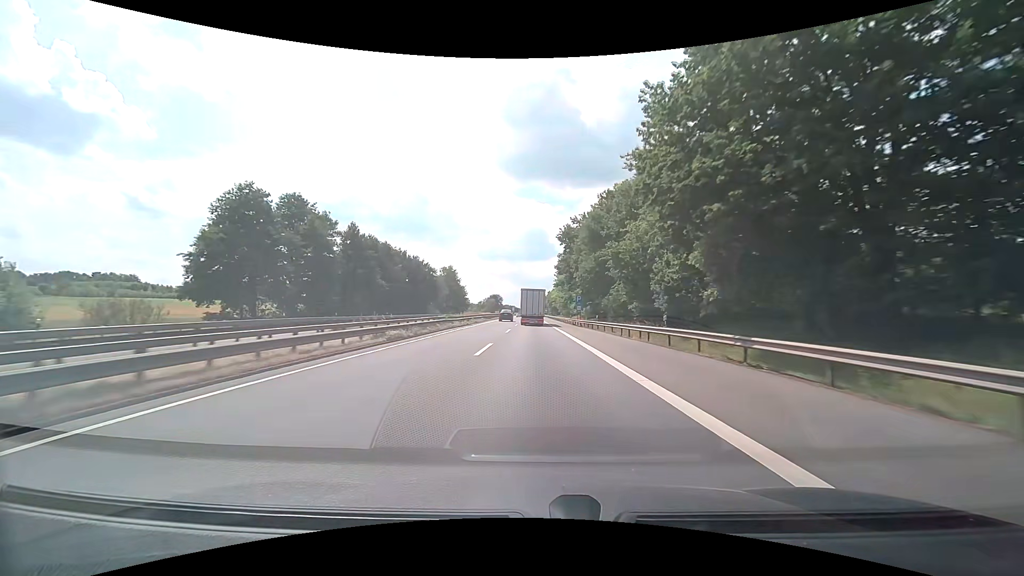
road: motorway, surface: asphalt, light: Day
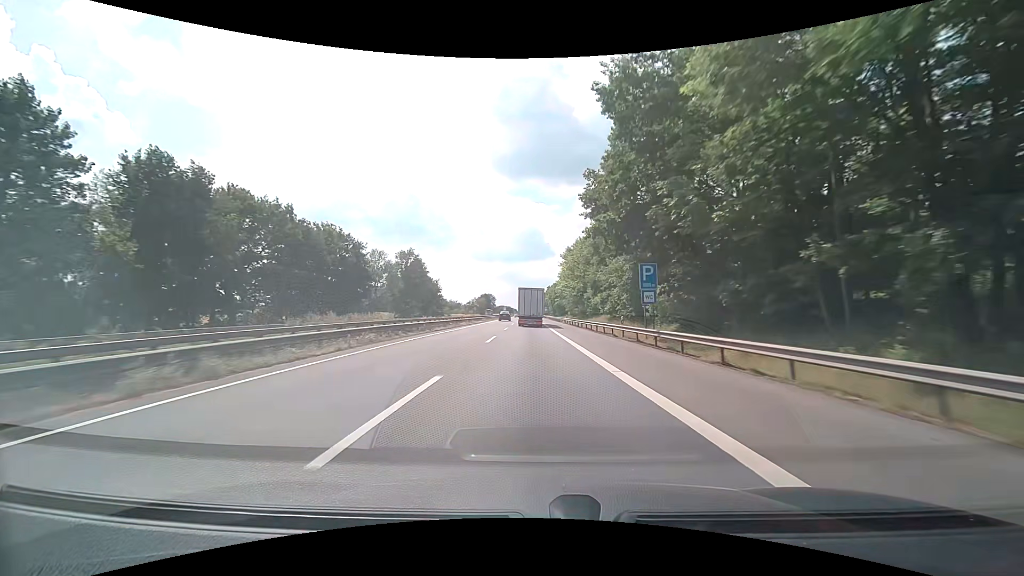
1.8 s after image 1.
(-0.2, +47.2) m; 0°
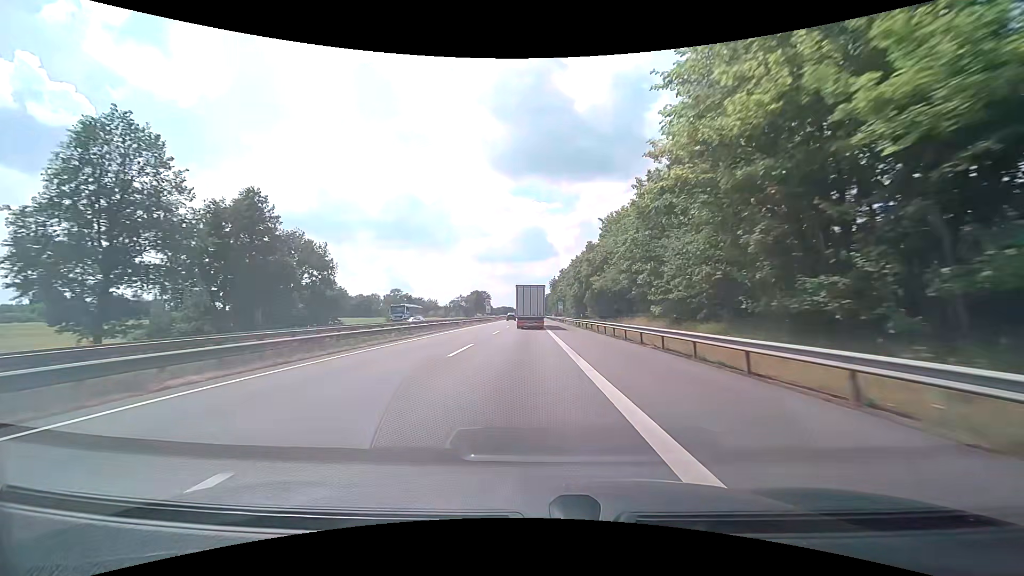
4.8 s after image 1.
(0.0, +79.3) m; 0°
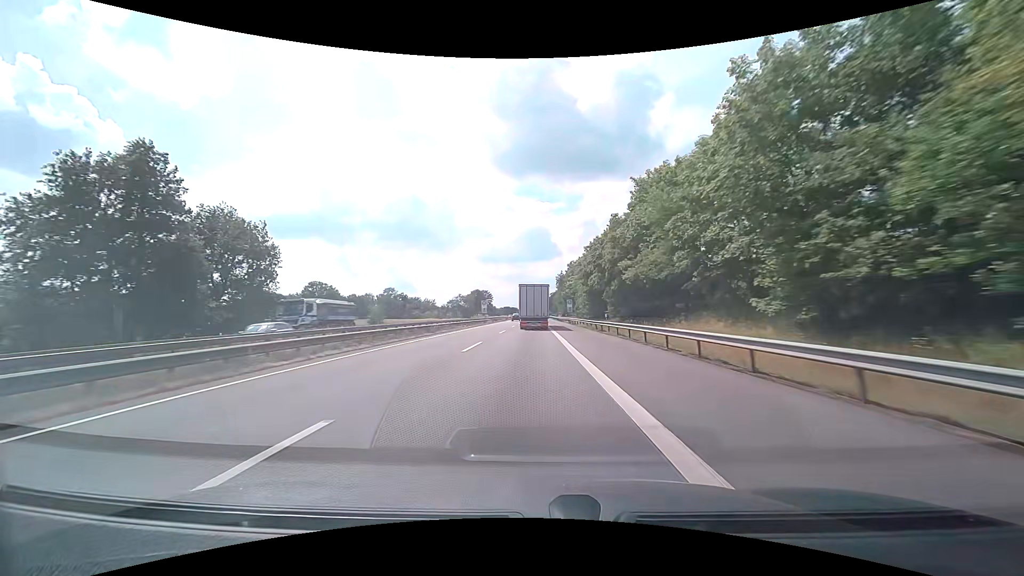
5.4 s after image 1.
(0.0, +16.0) m; 0°
(0, +10) (0, +20) (0, +30) (0, +40) (0, +50) (0, +60) (0, +70) (0, +80) (0, +90) (0, +100) m
